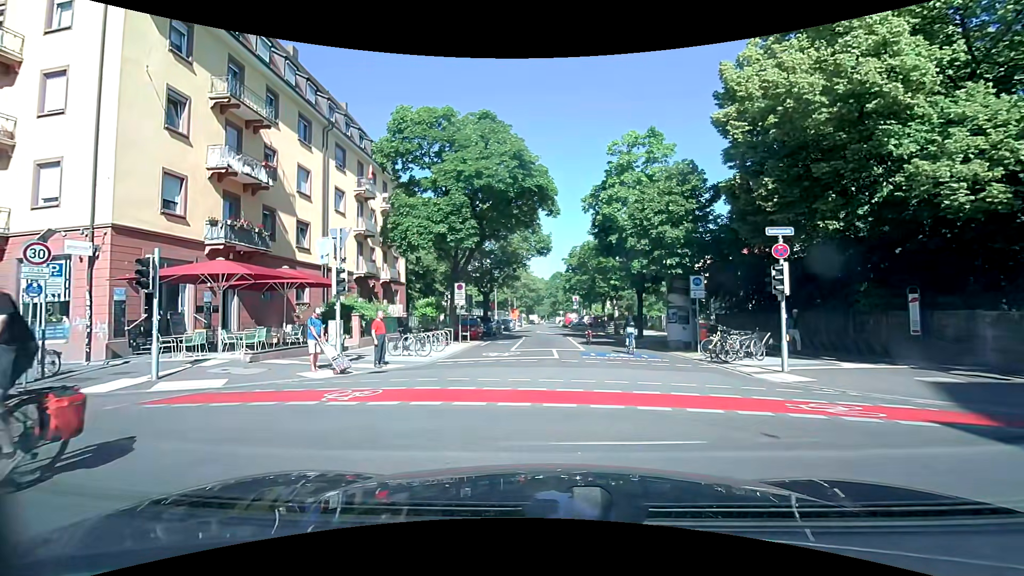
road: residential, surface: asphalt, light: Day
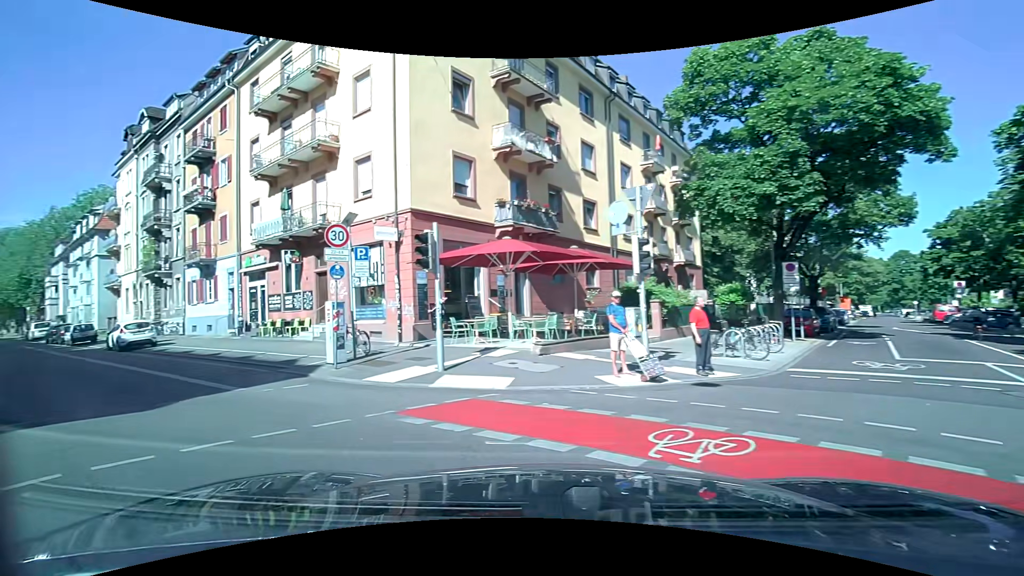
(-1.1, +4.4) m; -30°
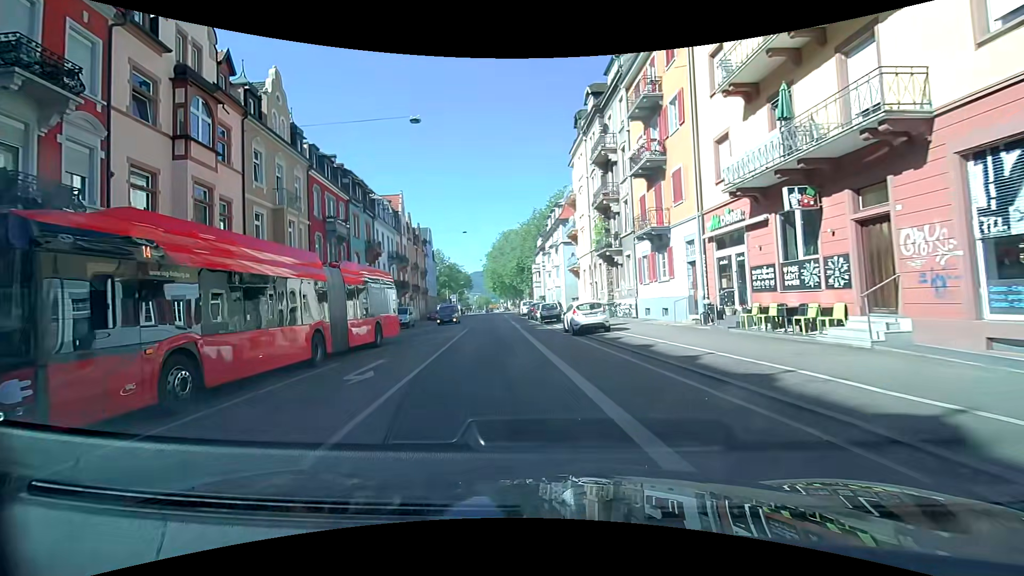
(-4.9, +8.6) m; -46°
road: secondary
